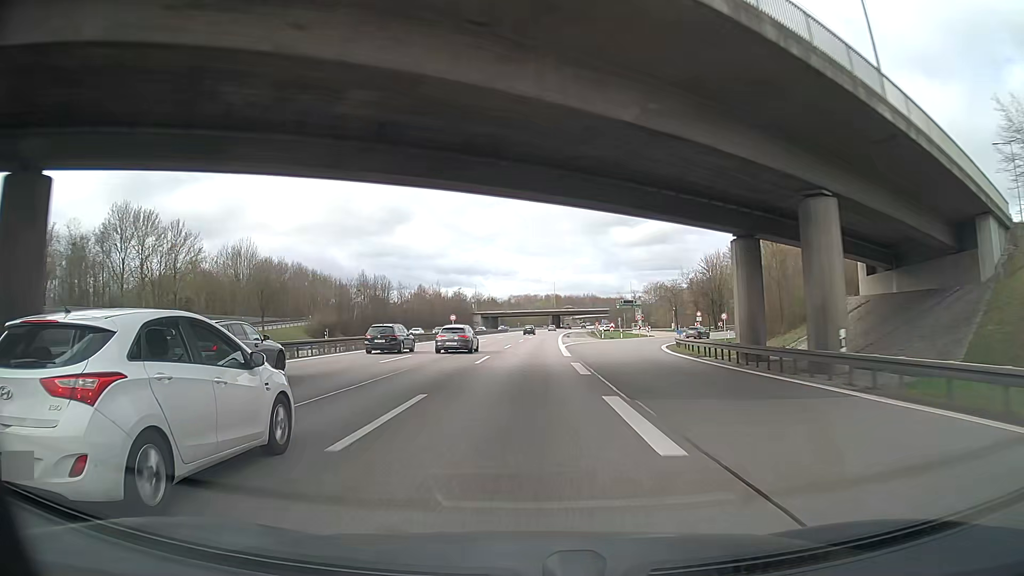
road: motorway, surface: asphalt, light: Day
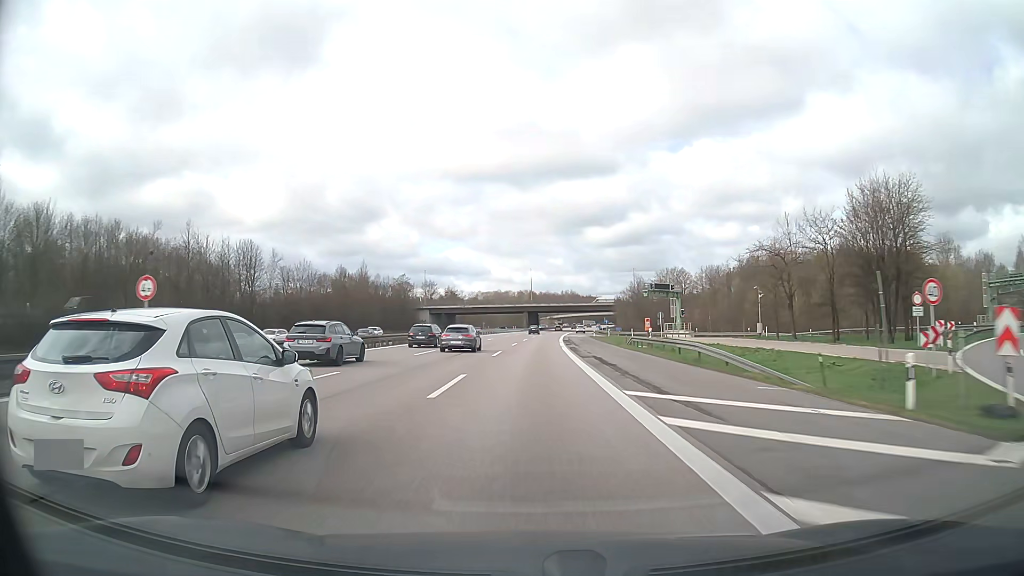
(+1.4, +66.4) m; +2°
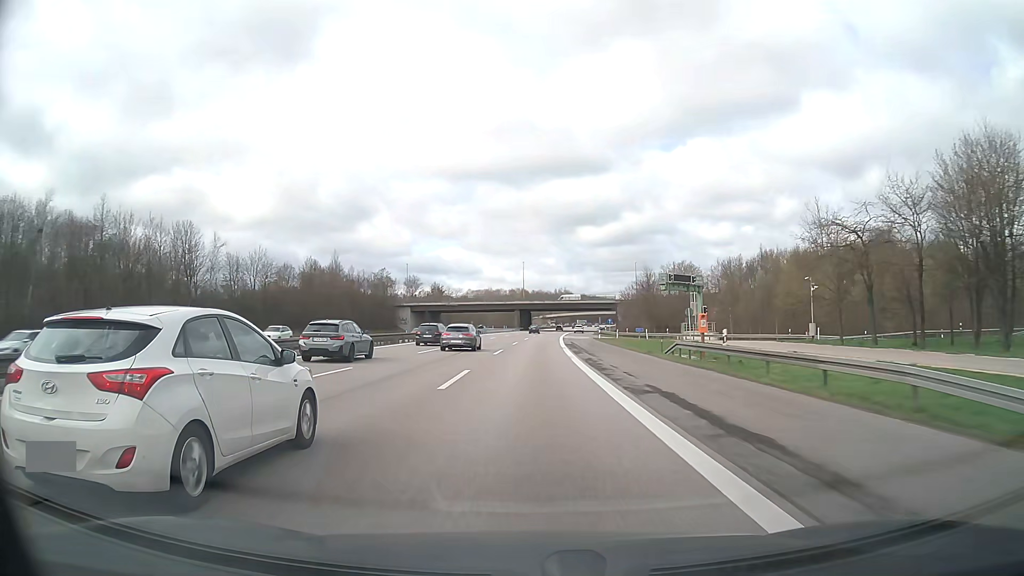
(+0.1, +16.6) m; +1°
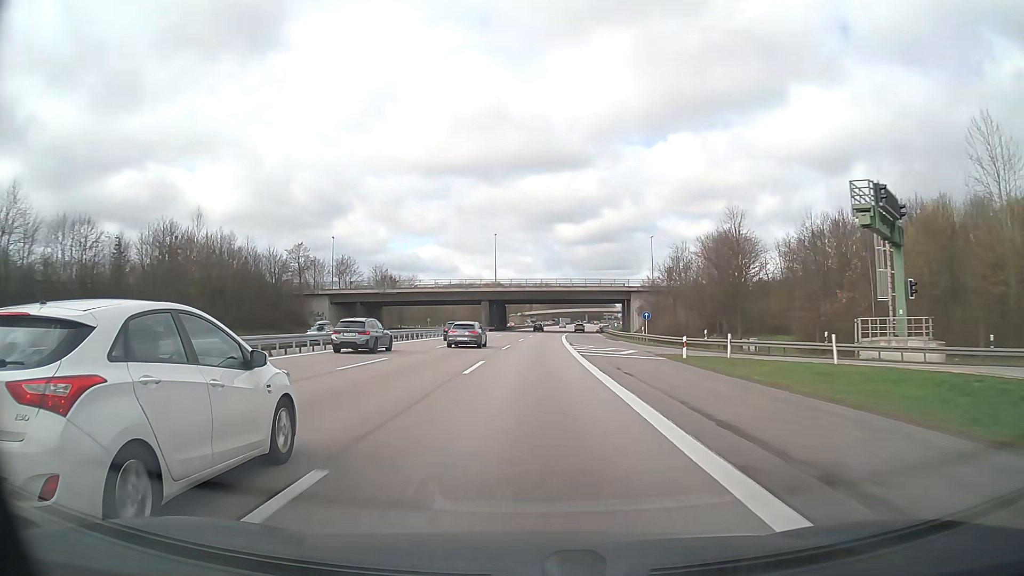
(+0.8, +49.8) m; +2°
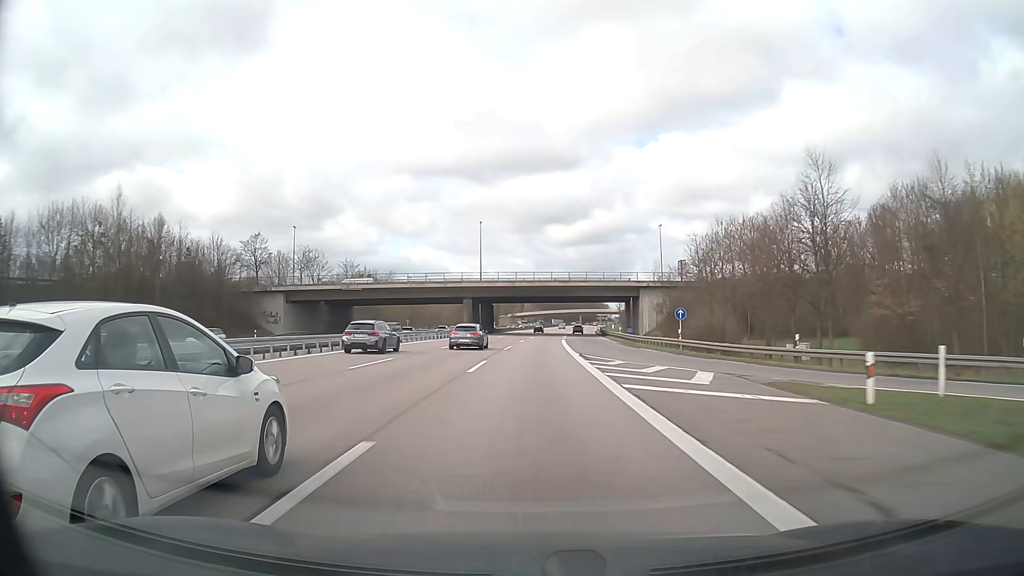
(+0.1, +16.6) m; +1°
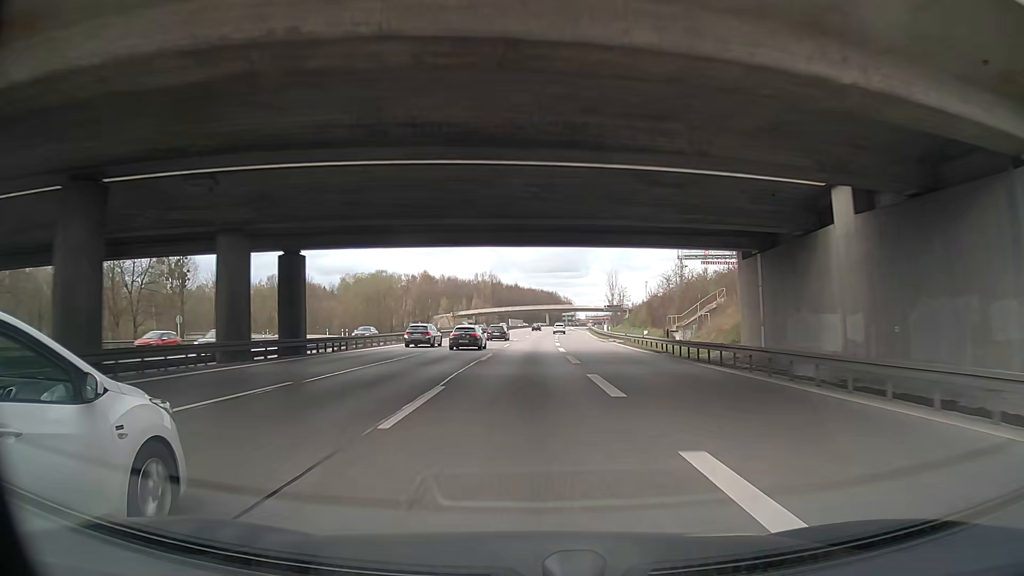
(+2.8, +83.1) m; +4°
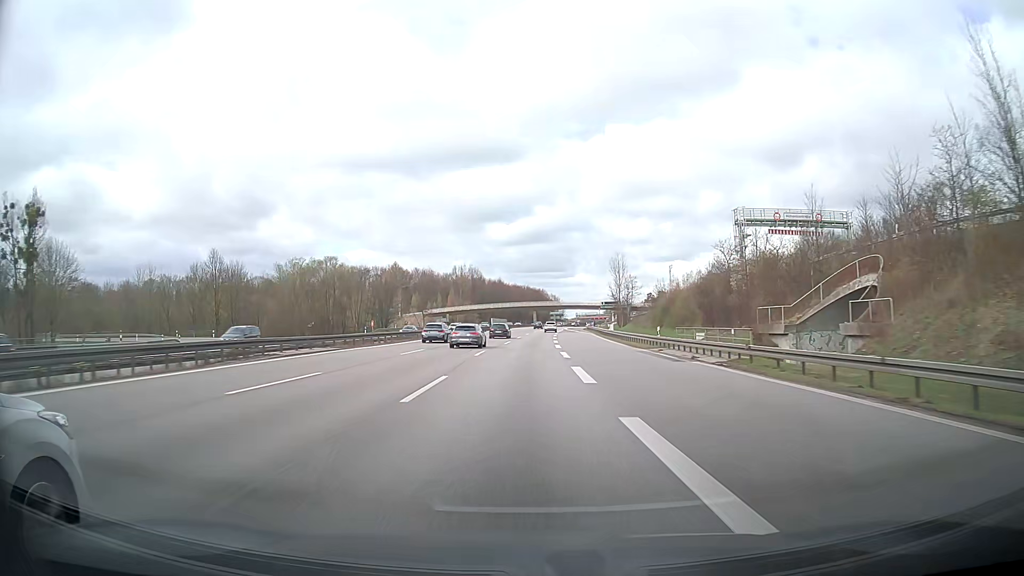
(+0.5, +33.3) m; +3°
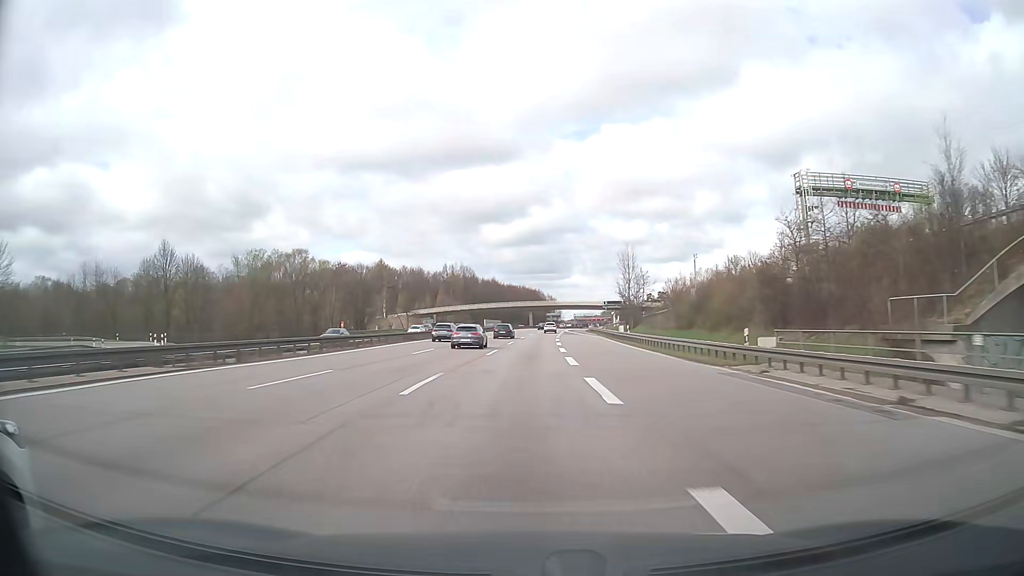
(-0.2, +16.7) m; -1°
(0, +10) (0, +20) (0, +30) (0, +40) (+1, +50) (+1, +60) (+2, +70) (+2, +80) (+3, +90) (+3, +100) m
